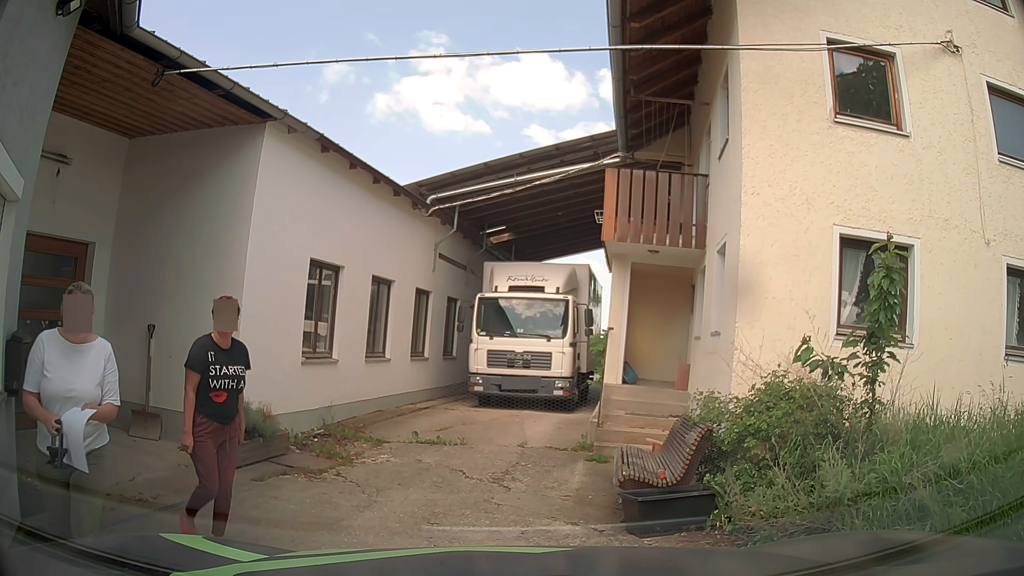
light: Day
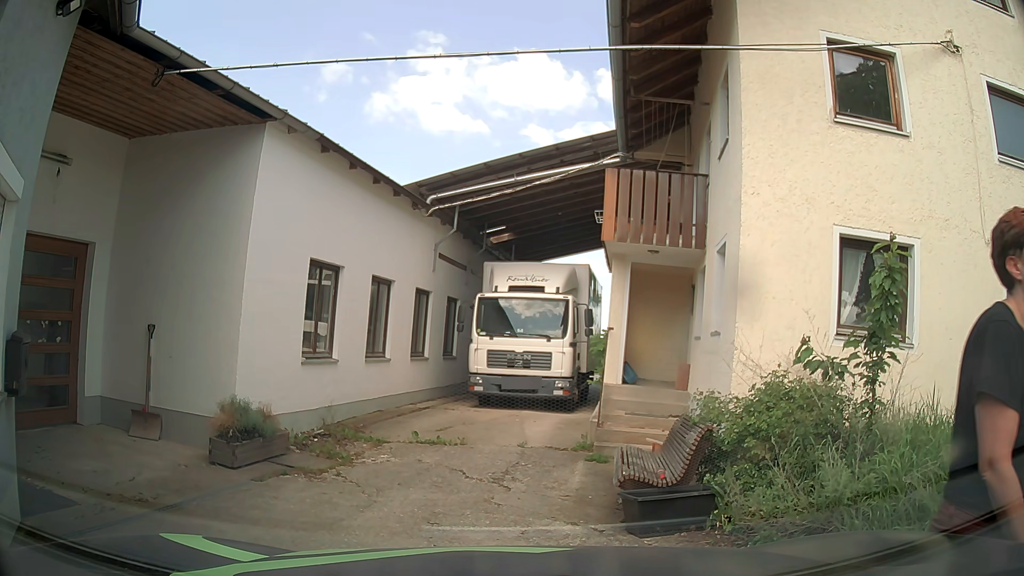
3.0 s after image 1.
(0.0, 0.0) m; 0°
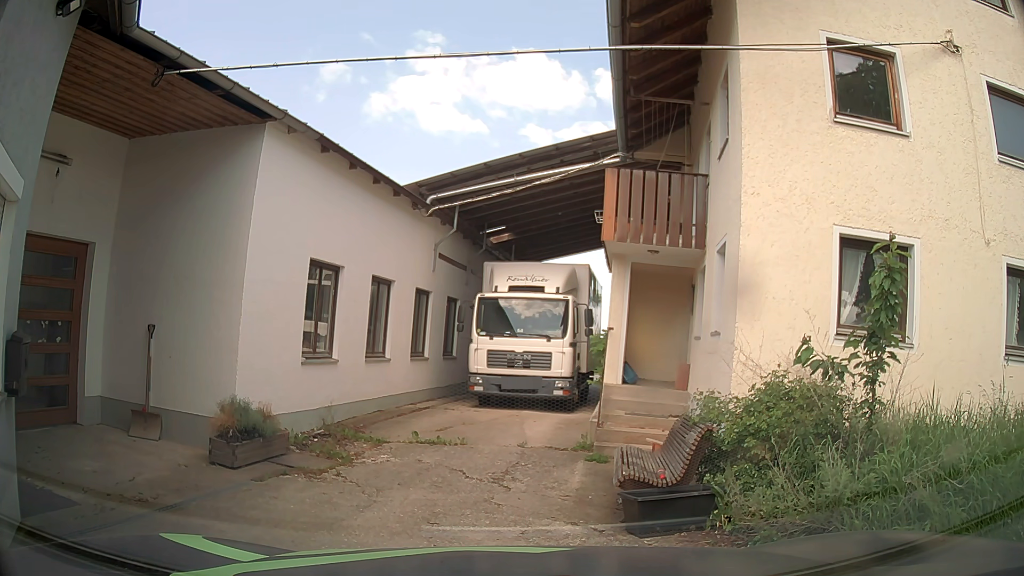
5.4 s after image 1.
(0.0, 0.0) m; 0°
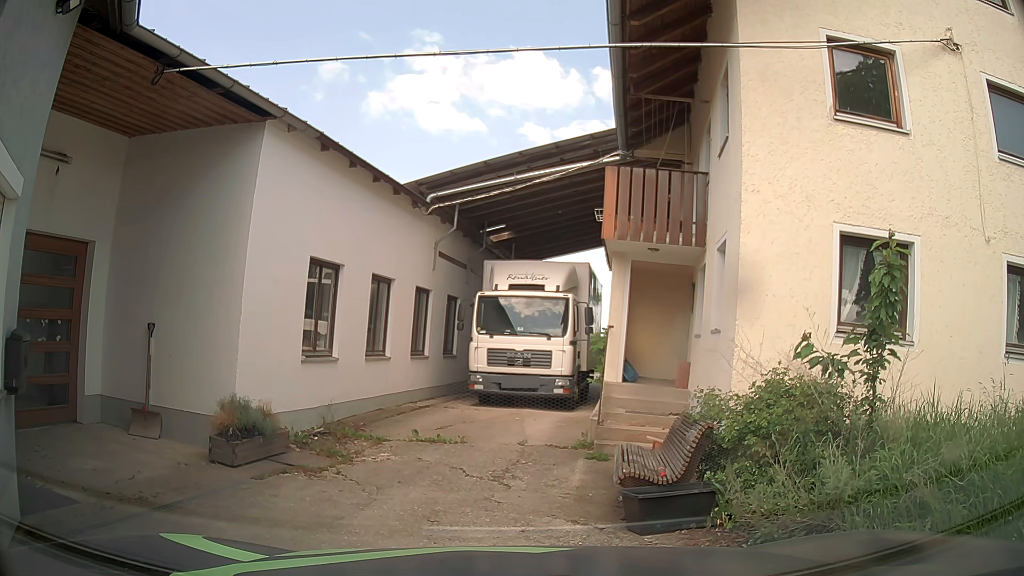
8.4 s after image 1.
(0.0, 0.0) m; 0°
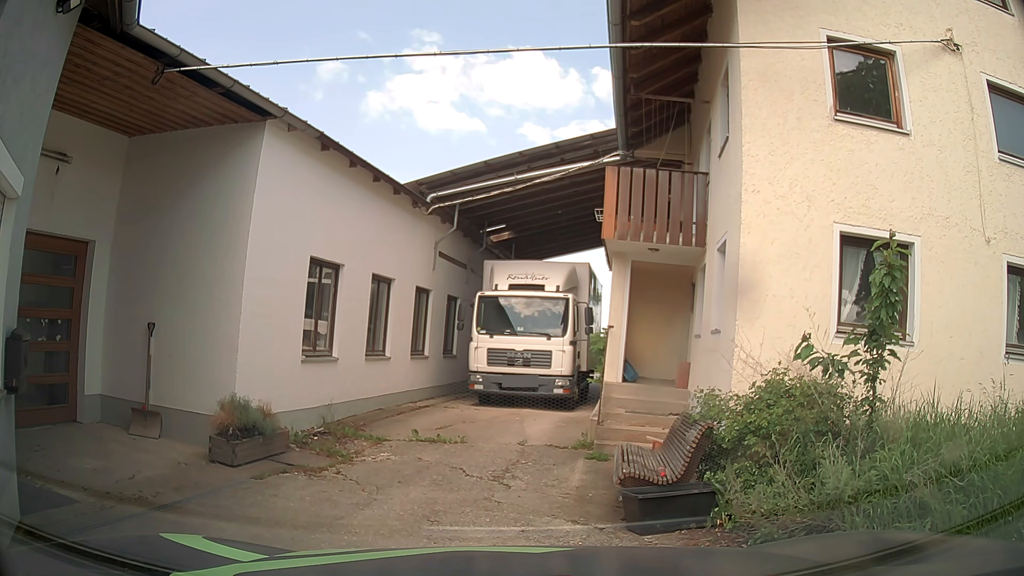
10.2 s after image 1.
(0.0, 0.0) m; 0°
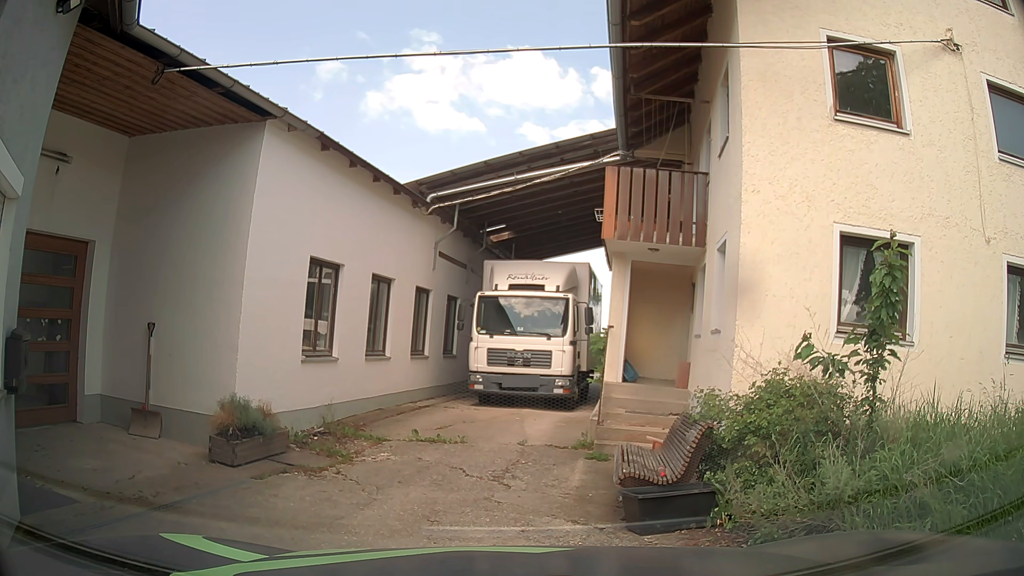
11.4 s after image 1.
(0.0, 0.0) m; 0°
